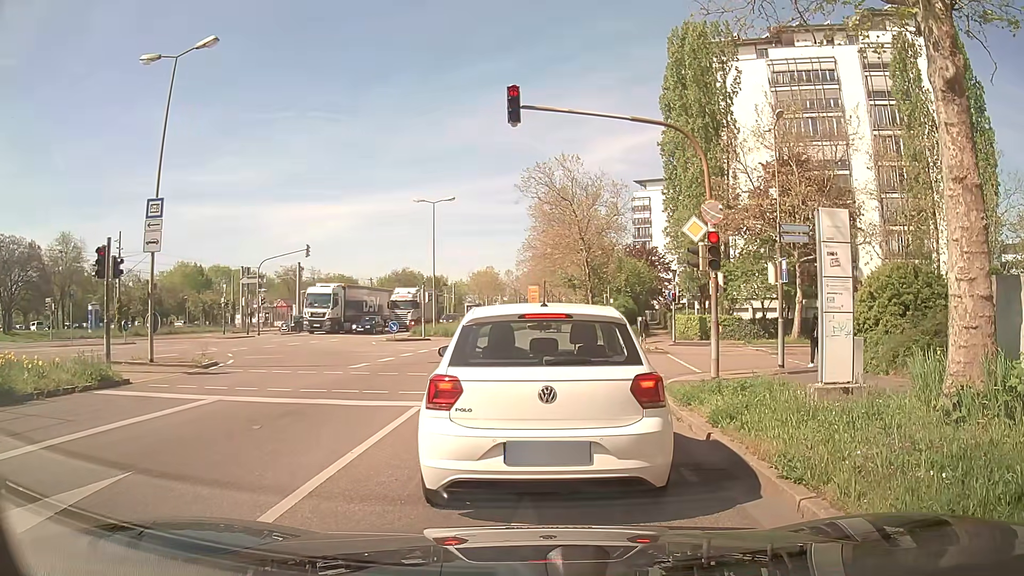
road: secondary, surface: asphalt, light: Day
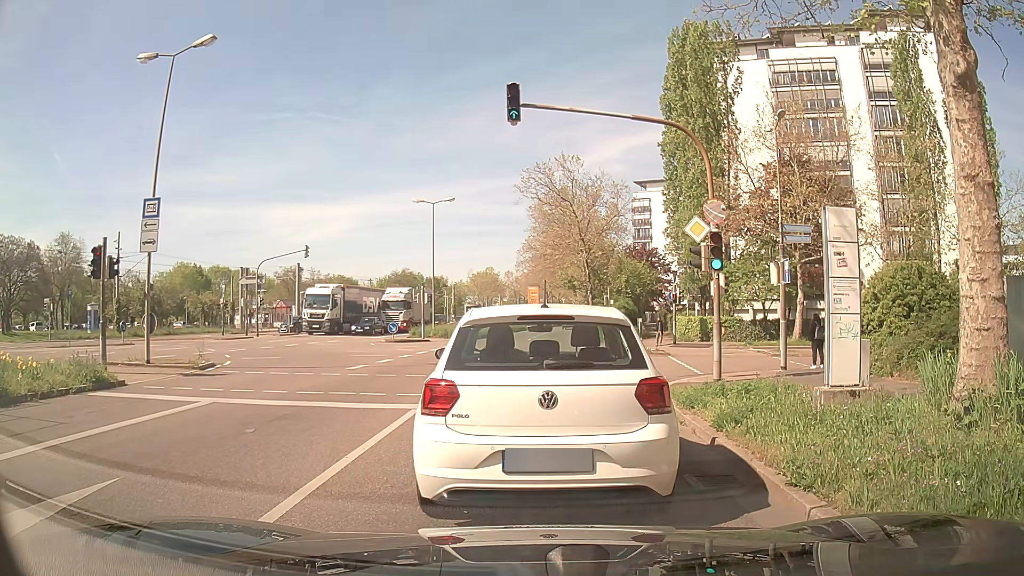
(0.0, +0.3) m; 0°
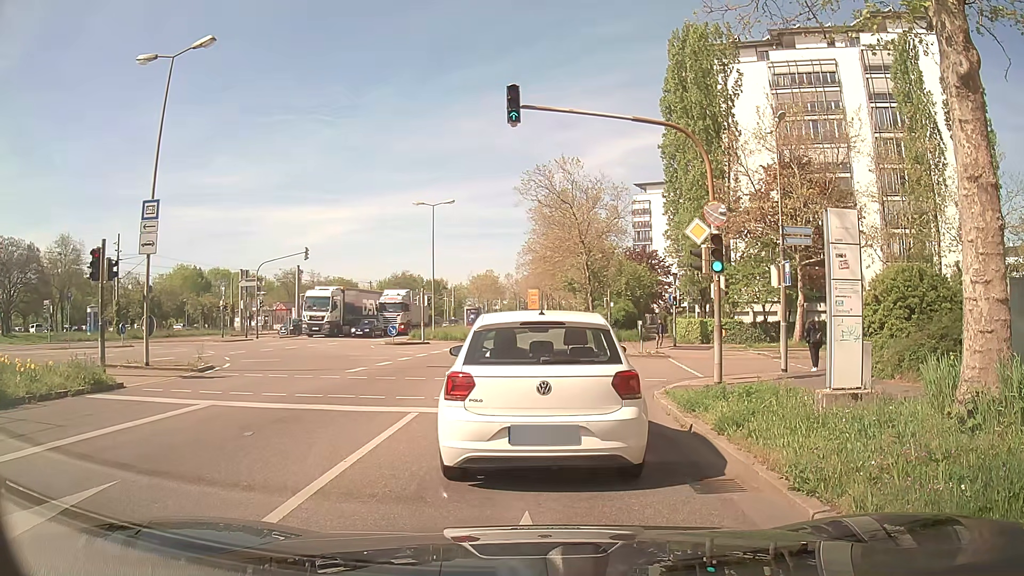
(0.0, +0.1) m; 0°
(-1, +10) (-3, +20) (-4, +30) (-5, +40) (-6, +50) (-7, +60) (-8, +70) (-9, +80) (-9, +89) (-9, +99) m
